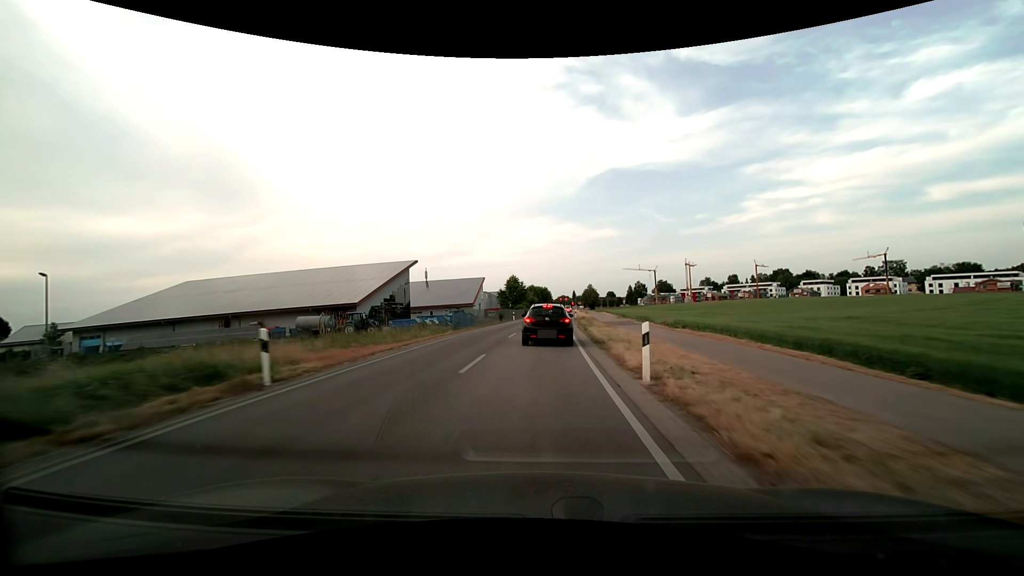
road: secondary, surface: asphalt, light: Day
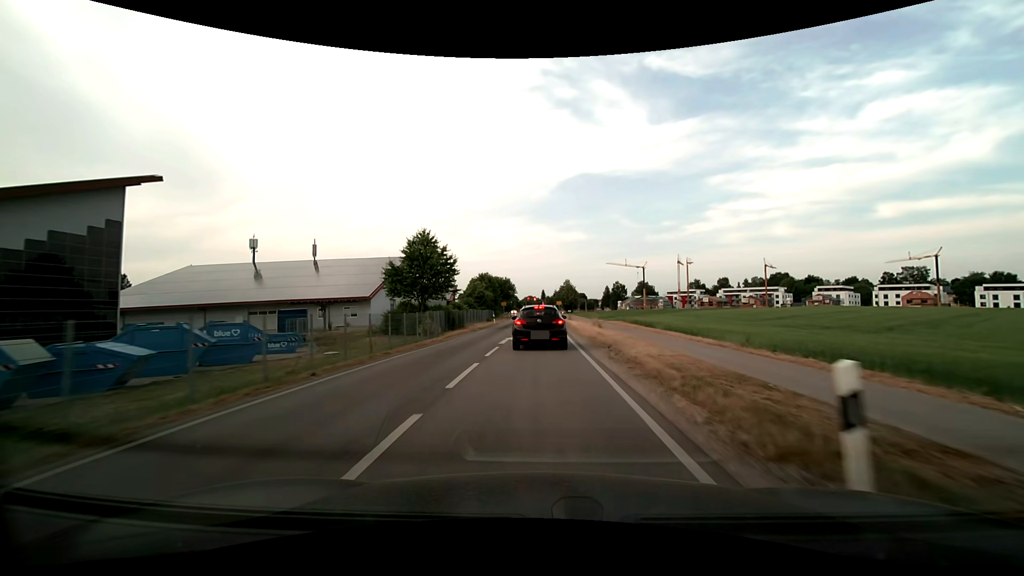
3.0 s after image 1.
(+2.0, +55.6) m; +4°
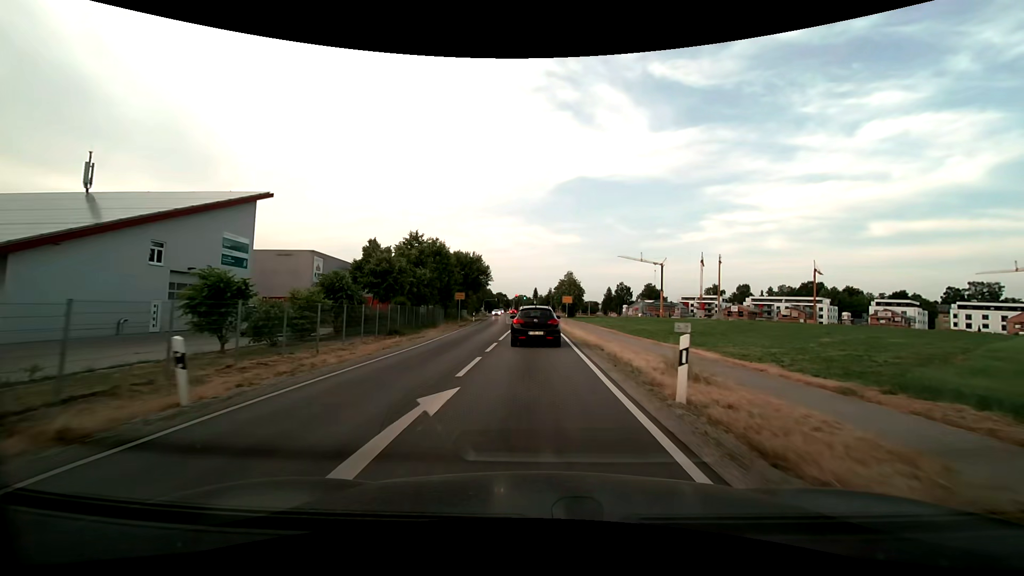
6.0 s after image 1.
(+0.3, +45.9) m; +1°
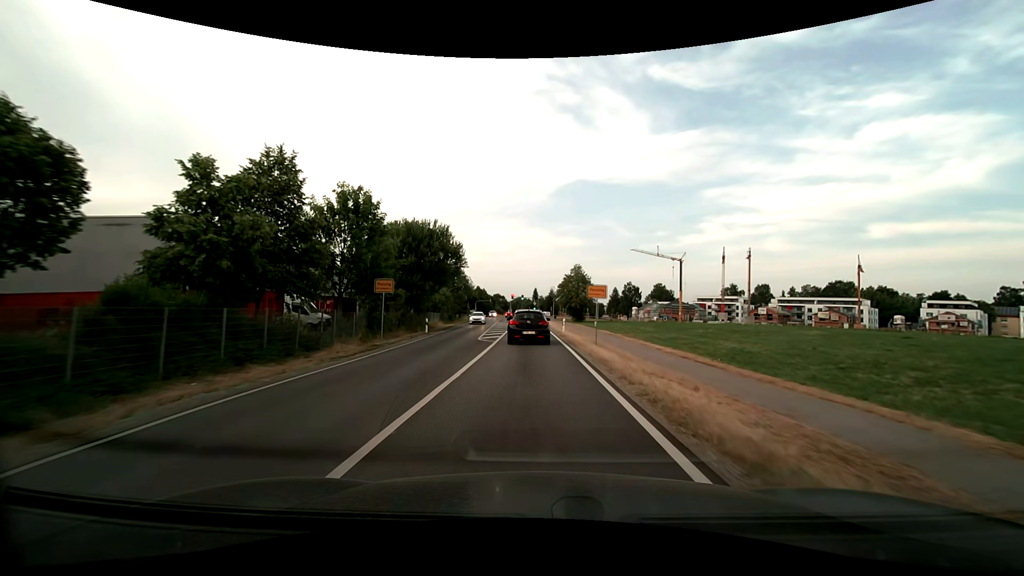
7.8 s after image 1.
(+0.1, +24.4) m; 0°
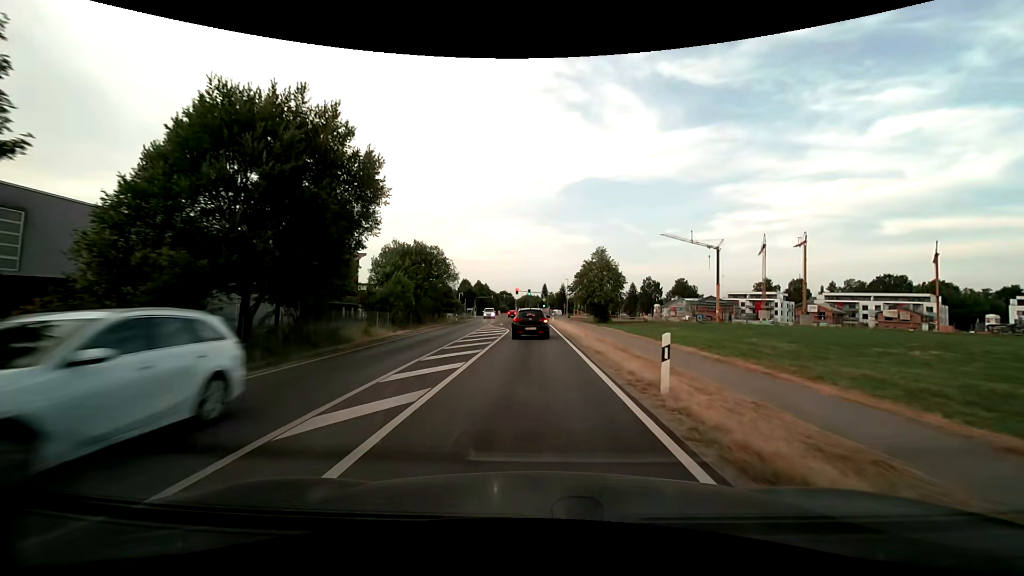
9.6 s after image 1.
(-0.2, +24.6) m; -1°
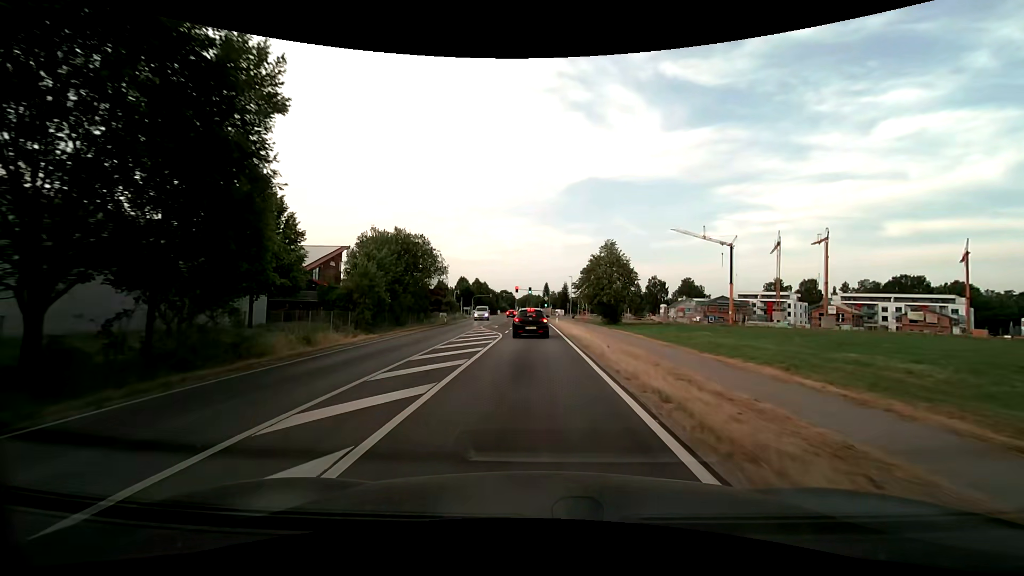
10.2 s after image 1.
(0.0, +8.1) m; 0°
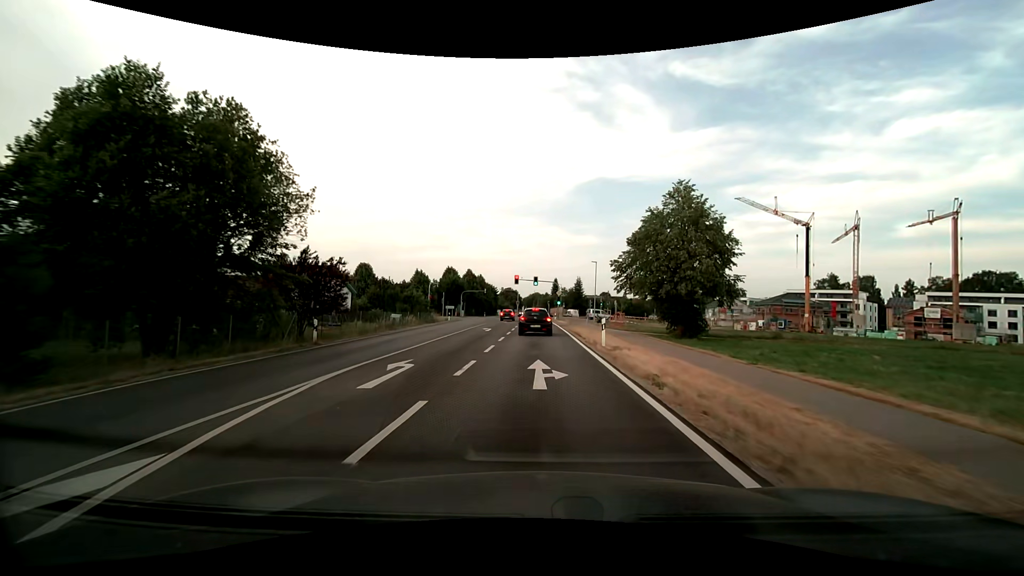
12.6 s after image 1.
(-0.2, +31.8) m; -1°
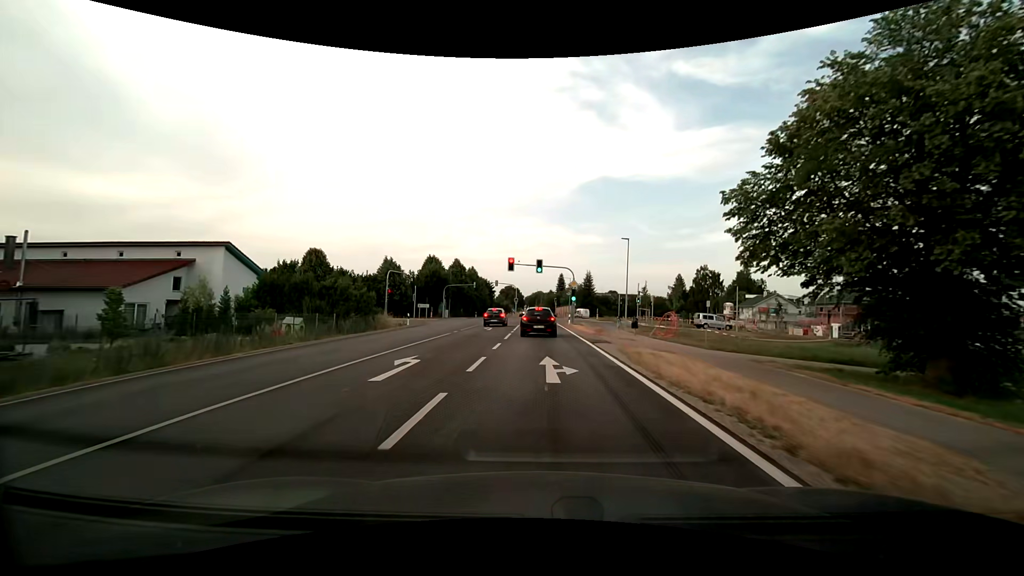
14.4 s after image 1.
(-0.1, +22.9) m; 0°
(0, +10) (0, +20) (0, +30) (0, +40) (0, +50) (0, +60) (0, +70) (0, +80) (0, +90) (0, +100) m
